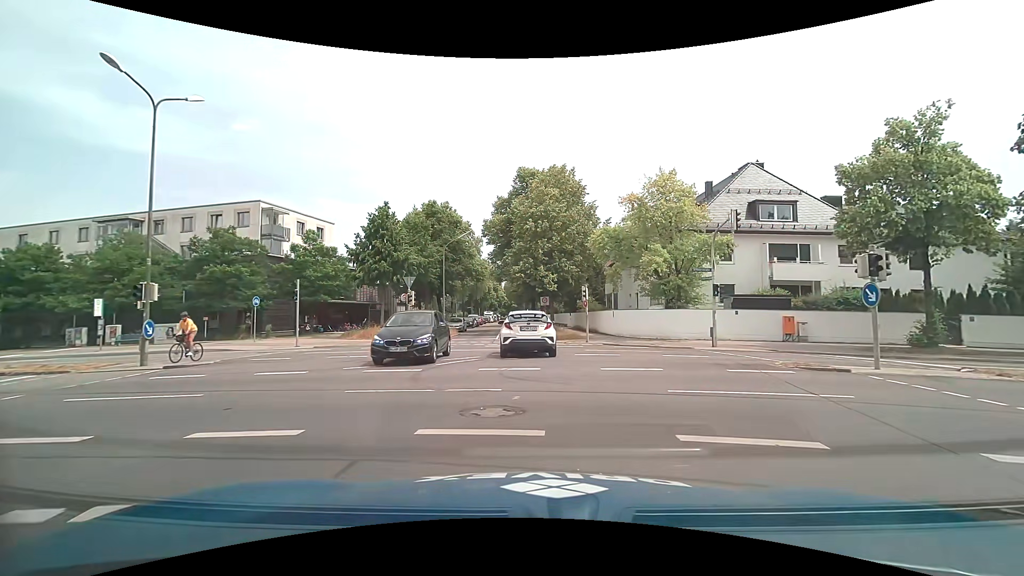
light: Day
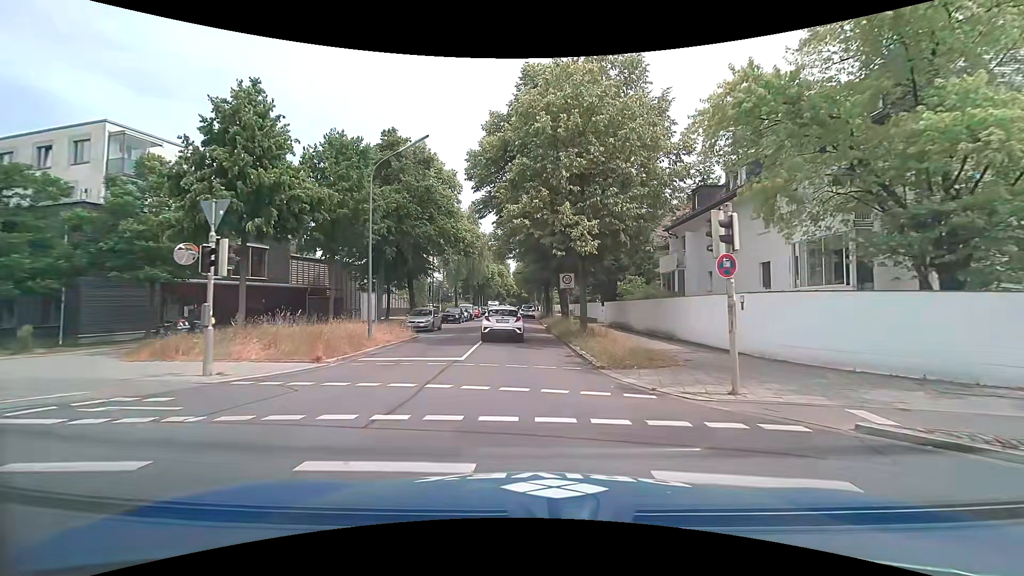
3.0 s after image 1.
(+0.4, +20.0) m; 0°
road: residential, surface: asphalt
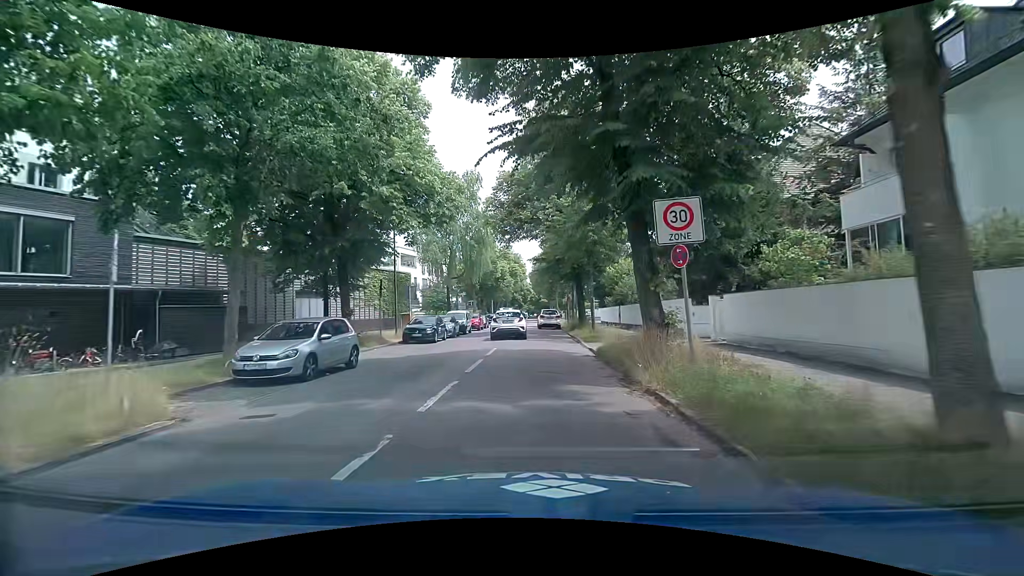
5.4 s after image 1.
(-0.4, +19.1) m; -3°
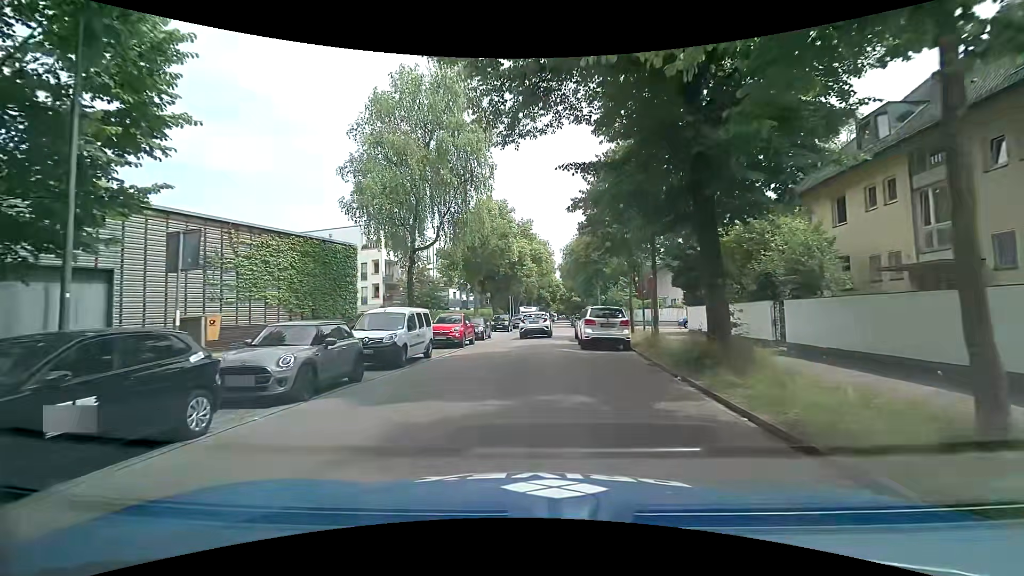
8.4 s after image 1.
(+0.2, +22.4) m; -3°
(0, +10) (-1, +20) (-1, +30) (0, +40) (+1, +50) (+2, +60) (+3, +70) (+3, +80) (+4, +90) (+5, +100) m
